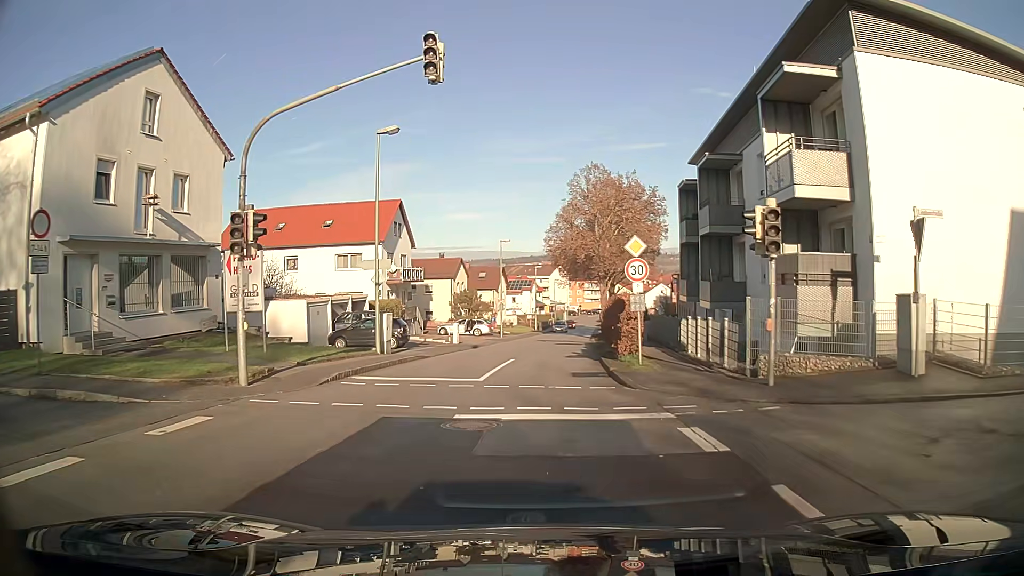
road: unclassified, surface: asphalt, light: Day
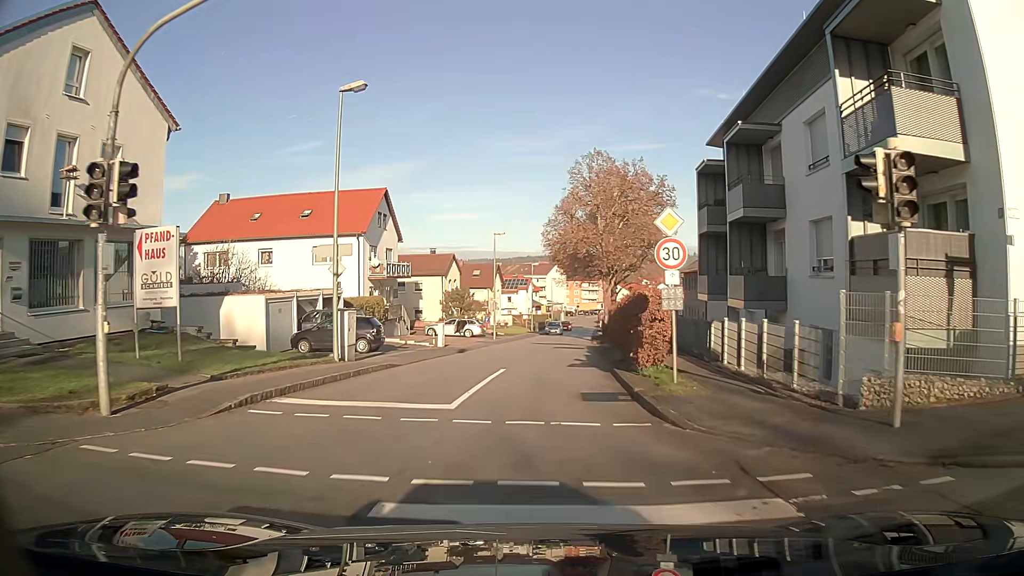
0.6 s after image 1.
(0.0, +4.6) m; 0°
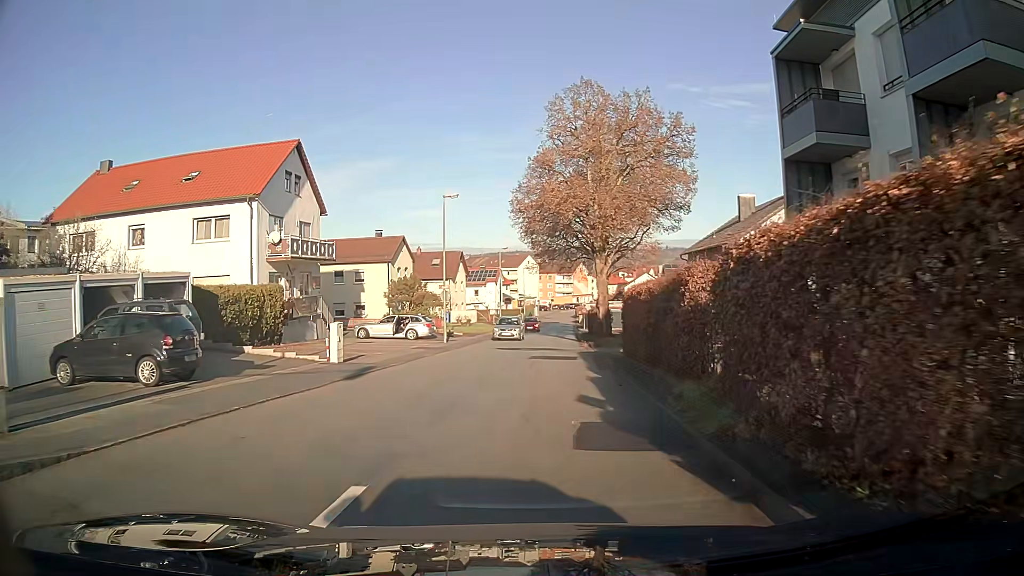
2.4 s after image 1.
(+0.4, +14.0) m; +3°
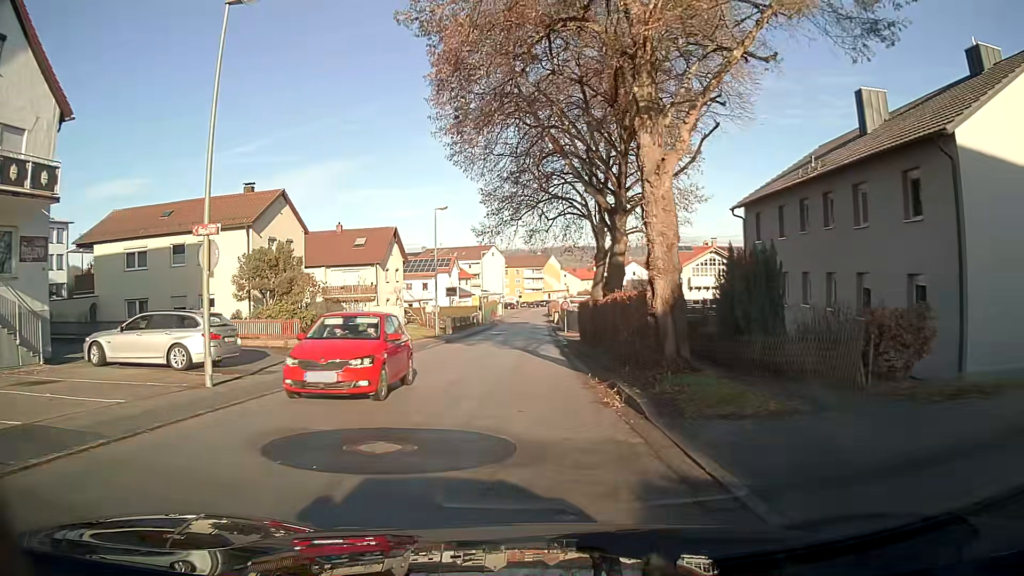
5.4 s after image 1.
(+0.6, +23.5) m; +2°
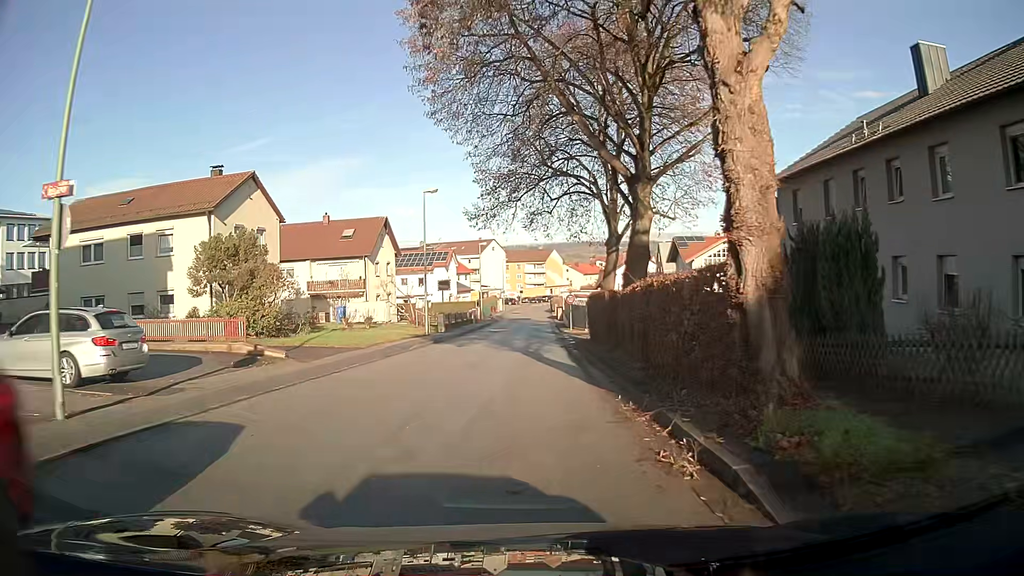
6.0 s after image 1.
(0.0, +4.7) m; 0°
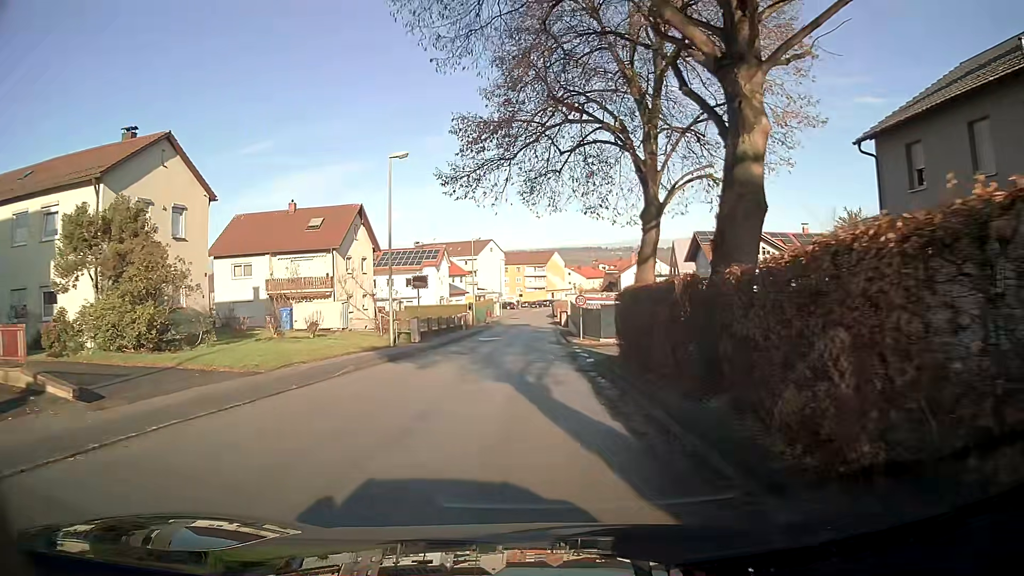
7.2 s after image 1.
(0.0, +9.3) m; 0°
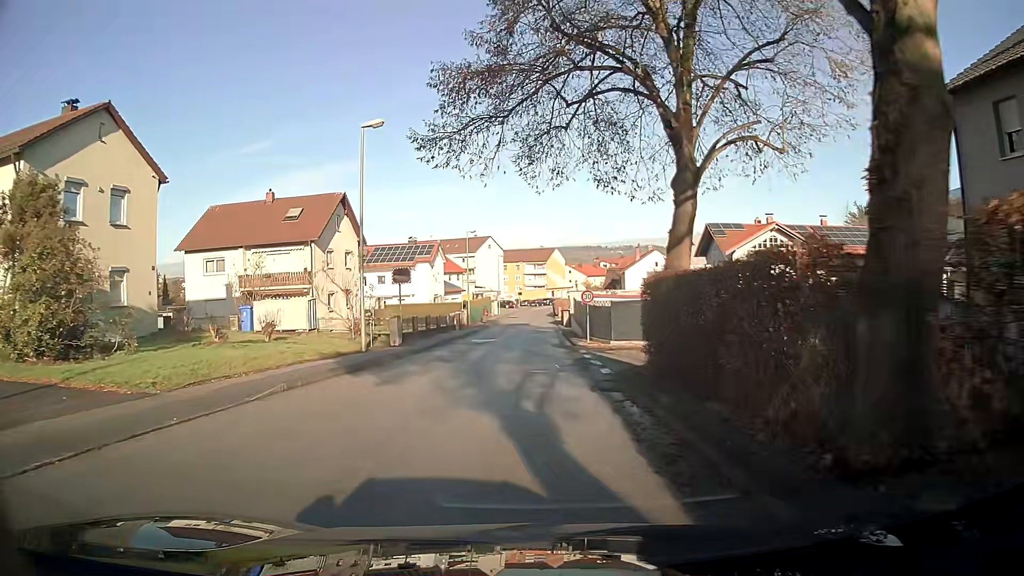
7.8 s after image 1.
(0.0, +4.6) m; 0°
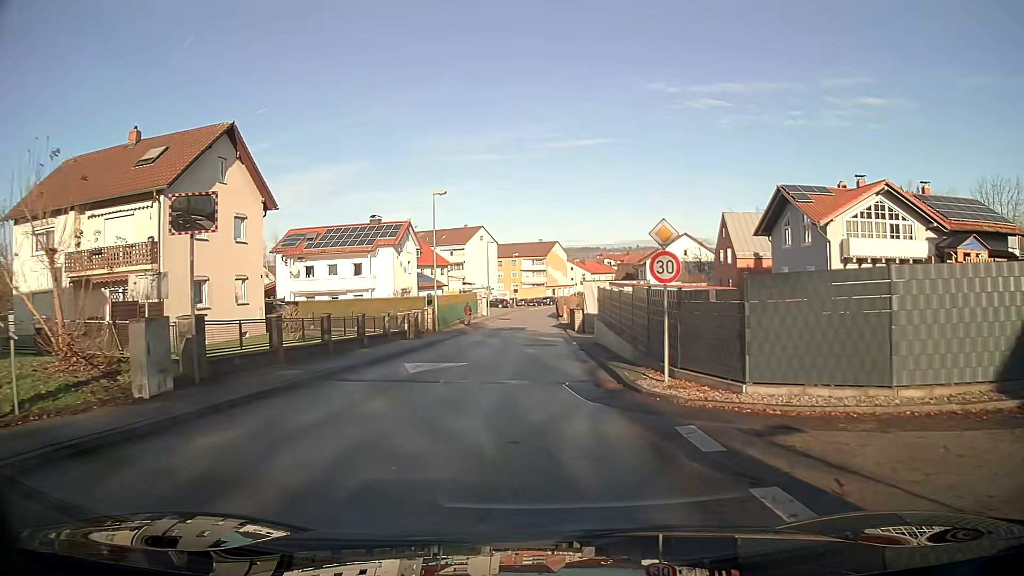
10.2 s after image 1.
(0.0, +18.5) m; 0°
(0, +10) (0, +20) (0, +30) (0, +40) (+1, +50) (+1, +60) (+1, +70) (+2, +80) (+3, +90) (+5, +100) m
